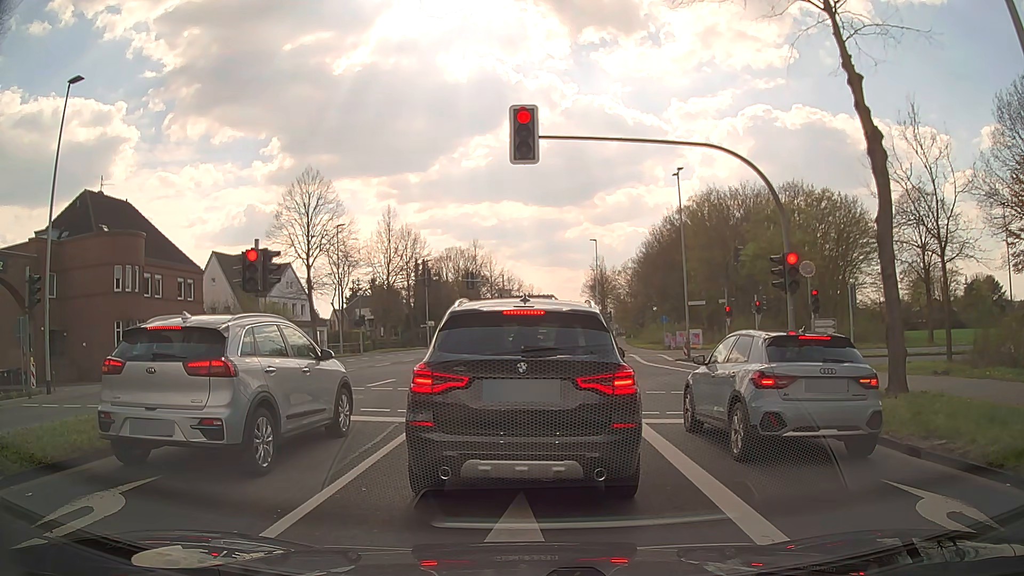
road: secondary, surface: asphalt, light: Day
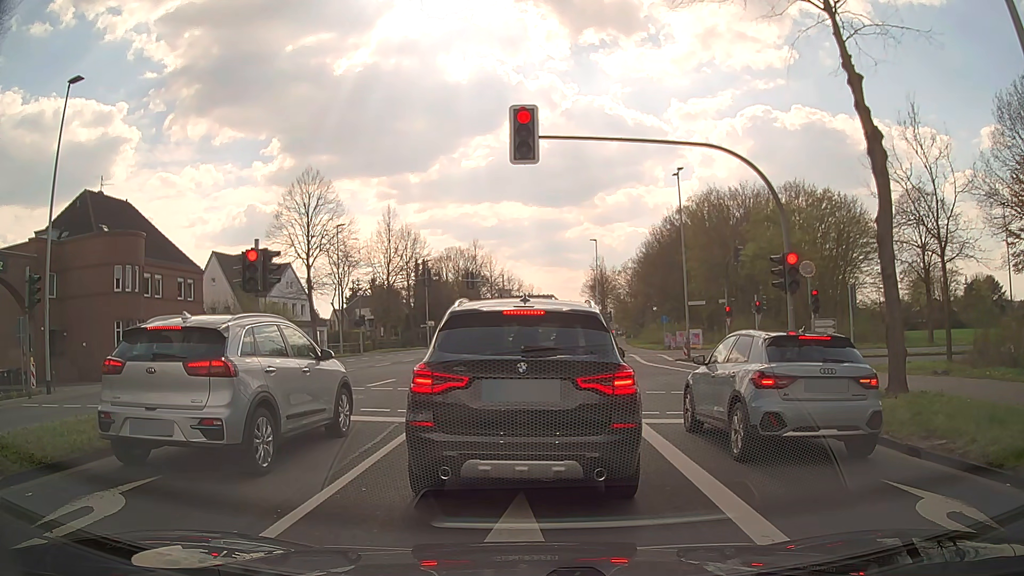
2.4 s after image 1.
(0.0, 0.0) m; 0°
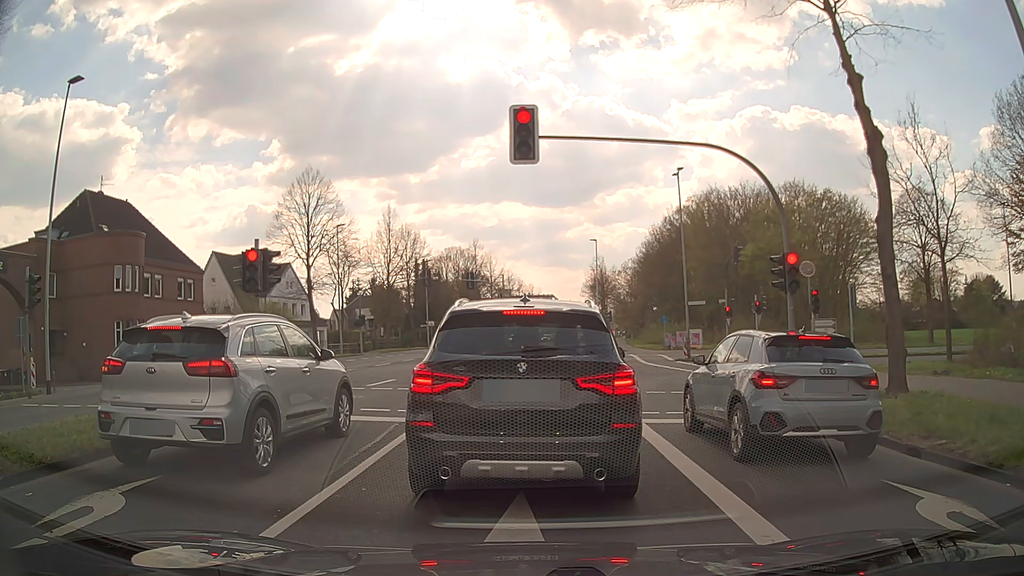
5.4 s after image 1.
(0.0, 0.0) m; 0°
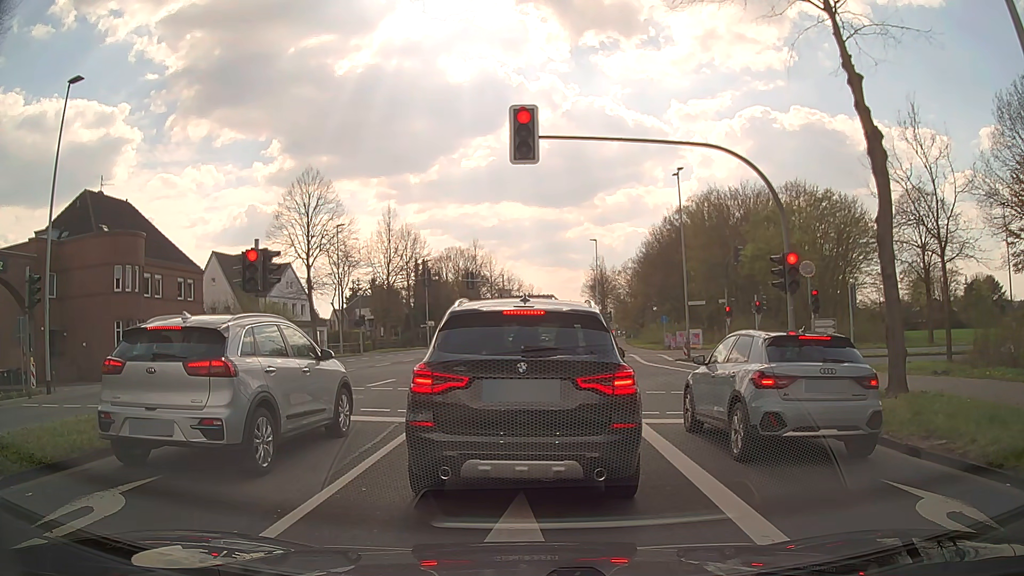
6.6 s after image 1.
(0.0, 0.0) m; 0°
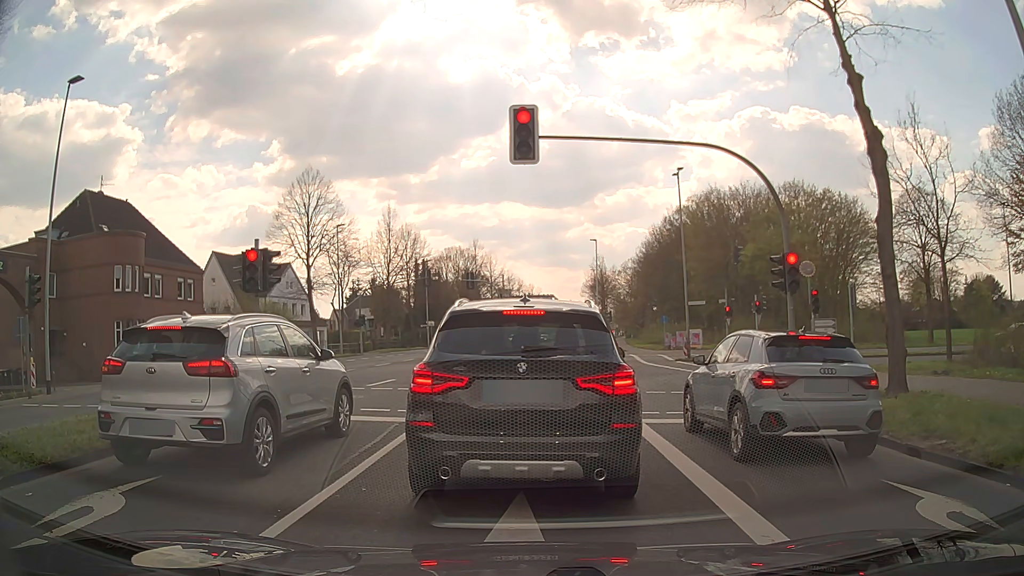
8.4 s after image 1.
(0.0, 0.0) m; 0°
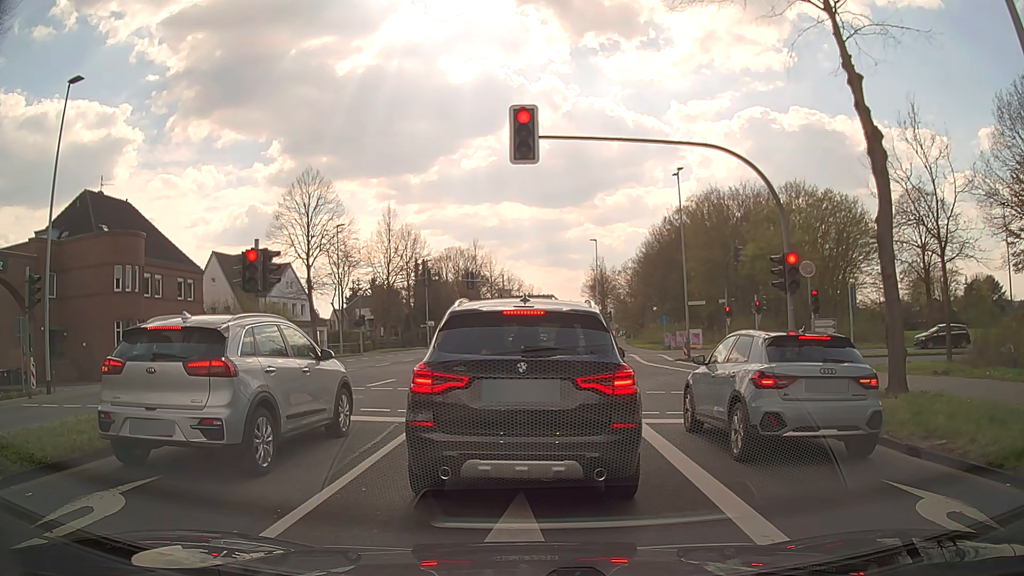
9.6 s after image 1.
(0.0, 0.0) m; 0°
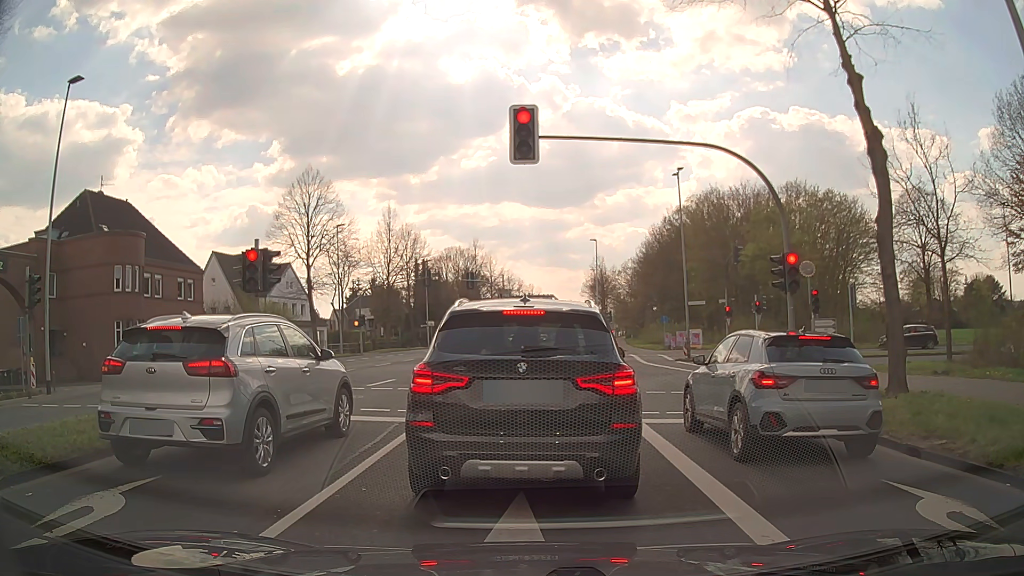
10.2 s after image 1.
(0.0, 0.0) m; 0°
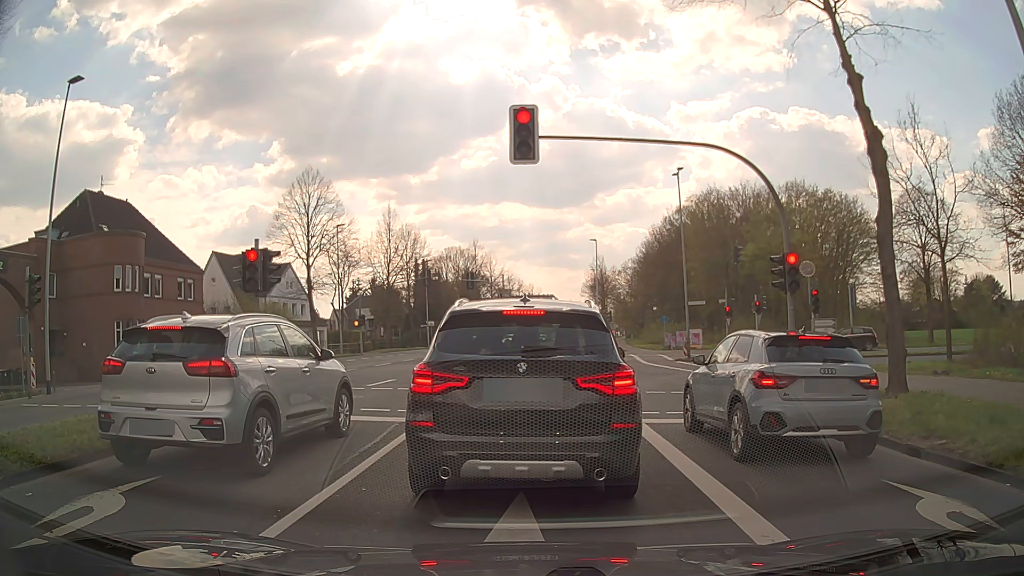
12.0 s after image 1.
(0.0, 0.0) m; 0°
(0, +10) (0, +20) (0, +30) (+1, +40) (+2, +50) (+3, +60) (+4, +70) (+4, +80) (+5, +90) (+6, +100) m
